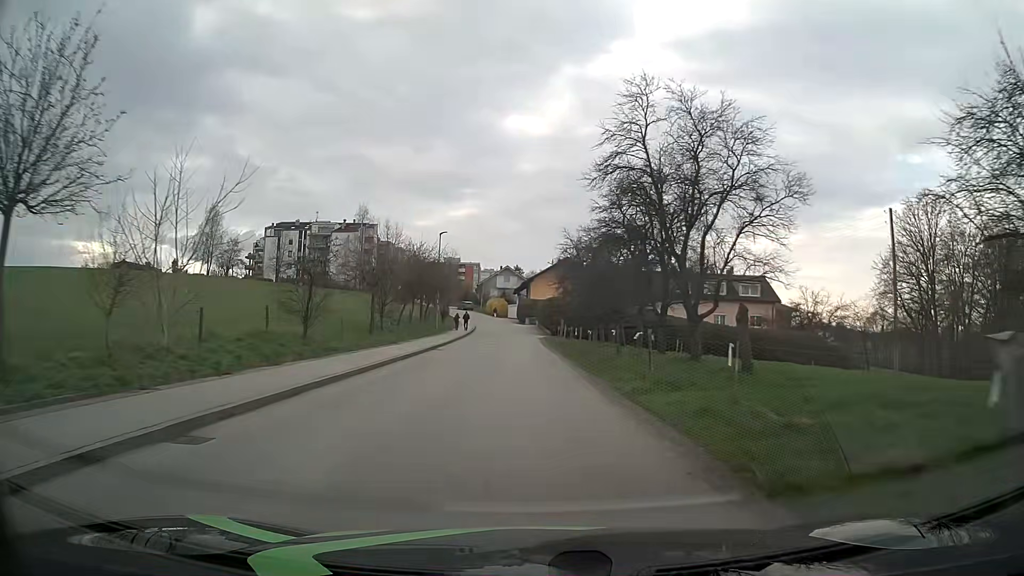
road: unclassified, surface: asphalt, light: Day
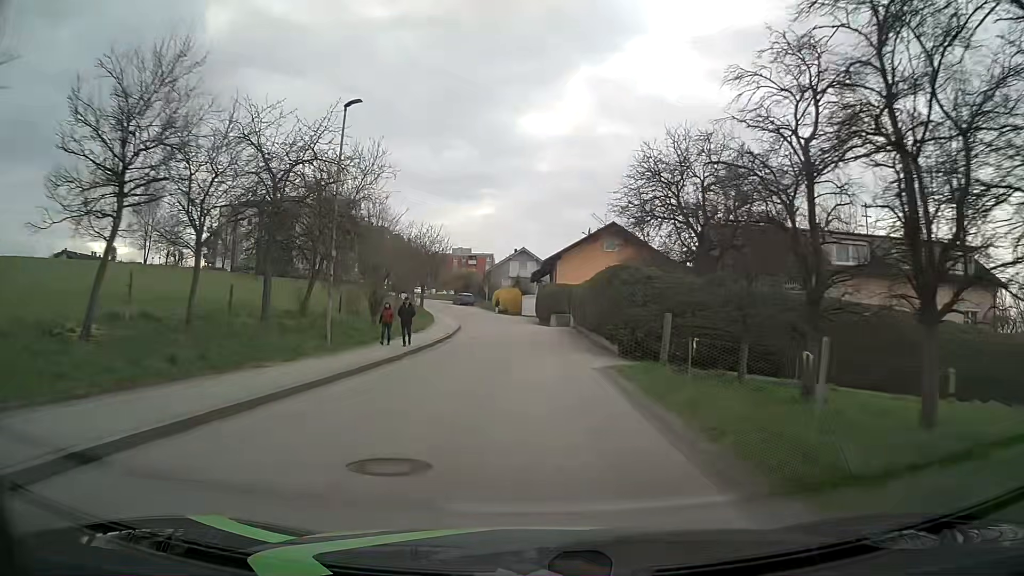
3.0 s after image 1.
(-0.7, +33.9) m; -1°
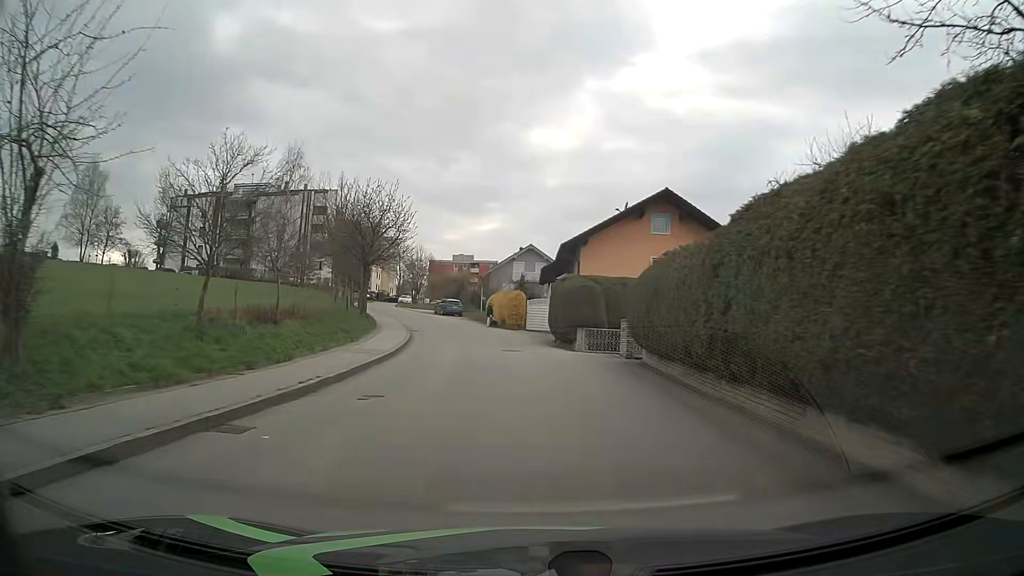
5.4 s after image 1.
(-0.2, +21.7) m; -1°
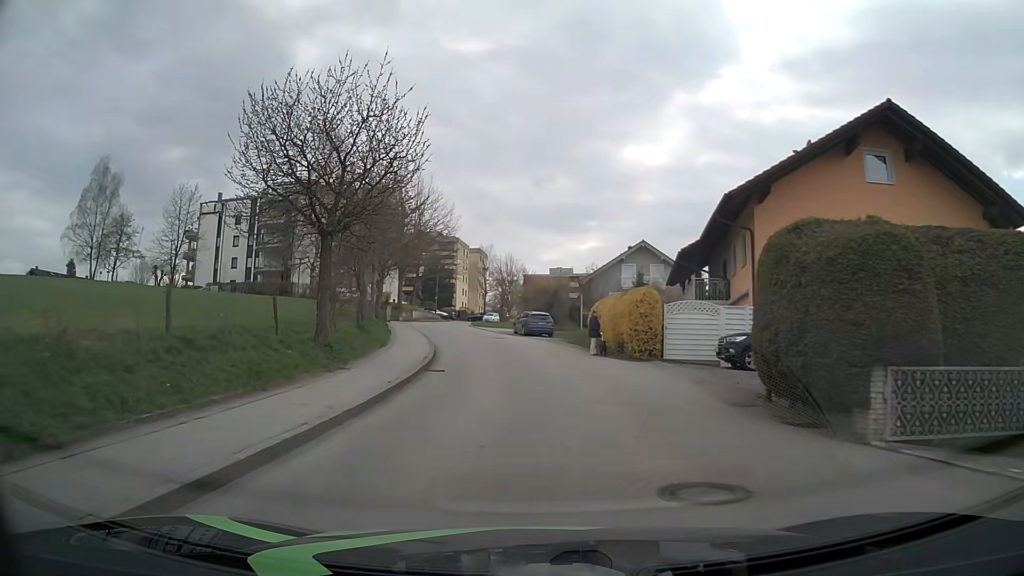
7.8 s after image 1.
(-1.0, +19.3) m; -9°
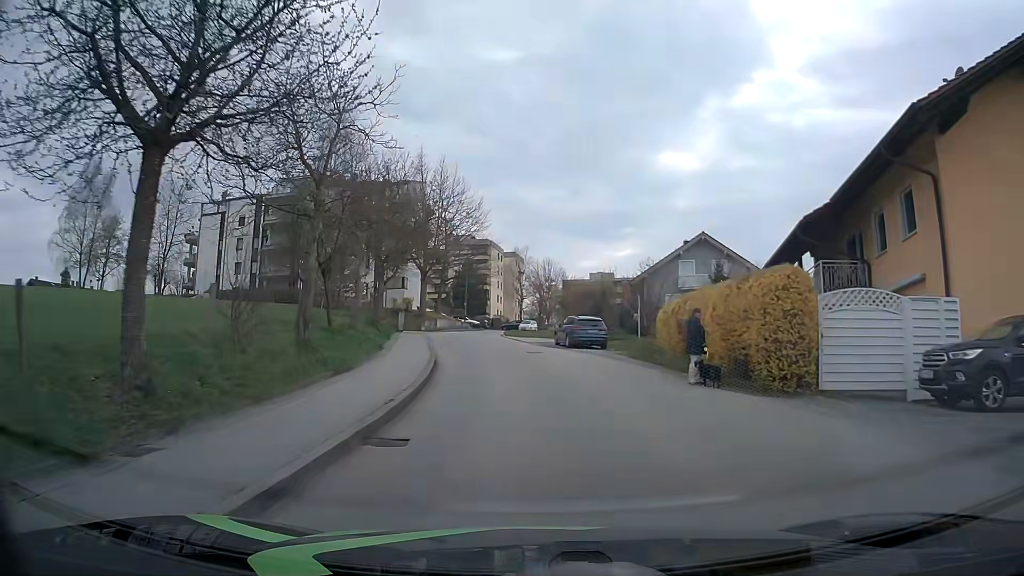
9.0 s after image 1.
(-0.3, +9.7) m; -4°
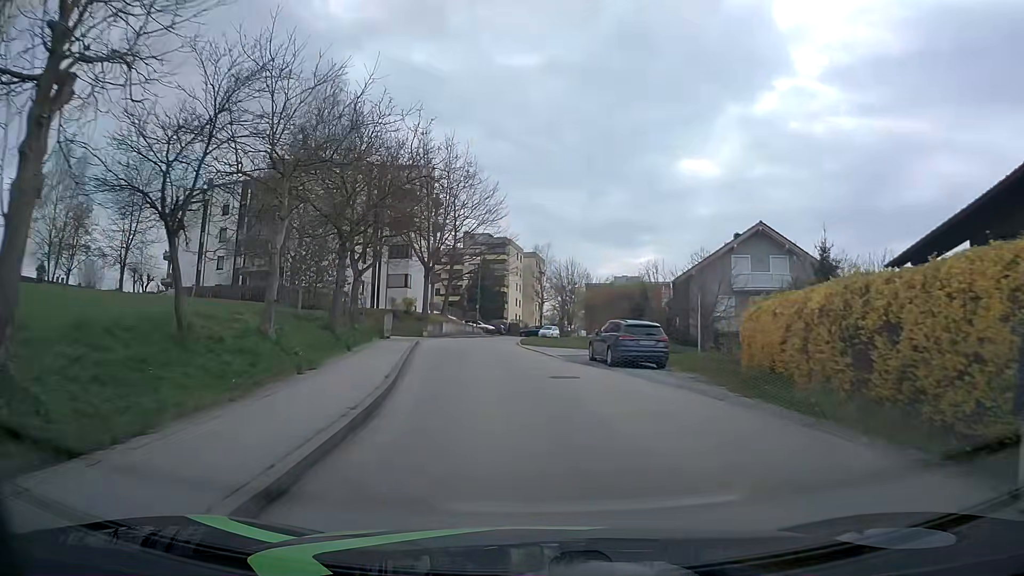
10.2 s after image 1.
(-0.1, +9.8) m; -1°
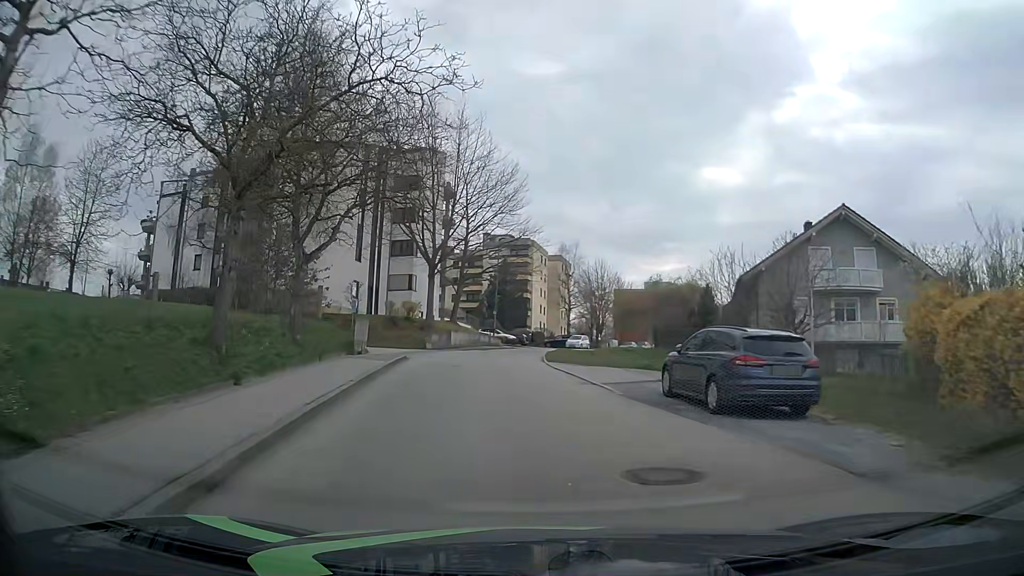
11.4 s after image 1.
(-0.1, +9.9) m; -2°
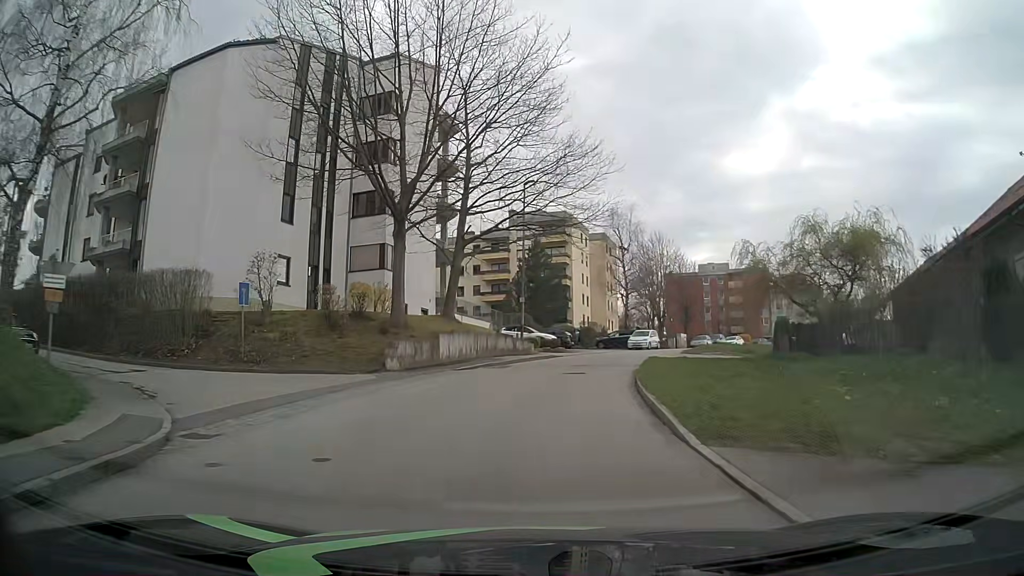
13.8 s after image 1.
(-0.7, +21.3) m; -3°
(0, +10) (+1, +20) (+3, +30) (+7, +39) (+11, +48) (+15, +57) (+20, +66) (+25, +75) (+31, +83) (+37, +90) m
